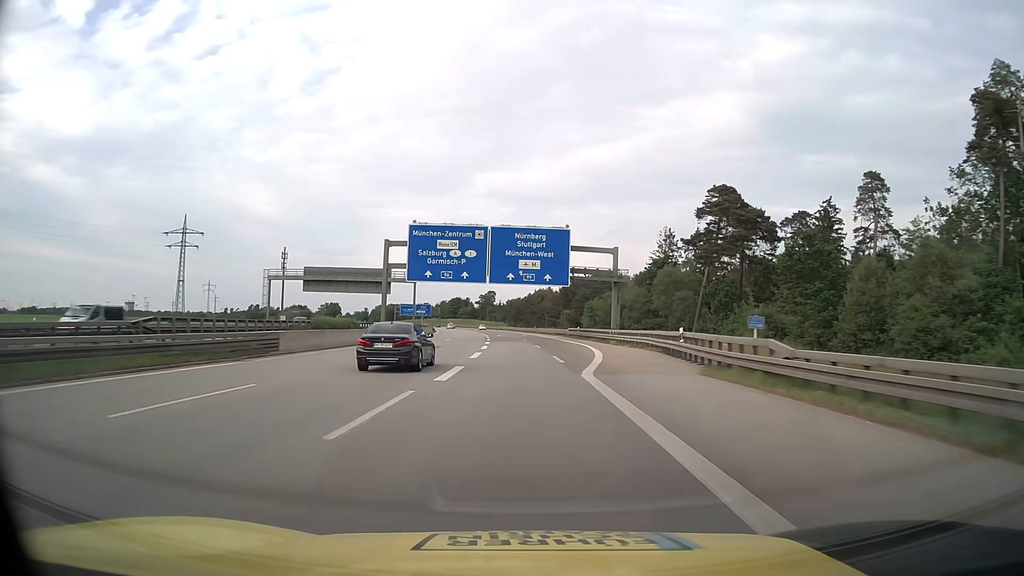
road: motorway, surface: asphalt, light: Day
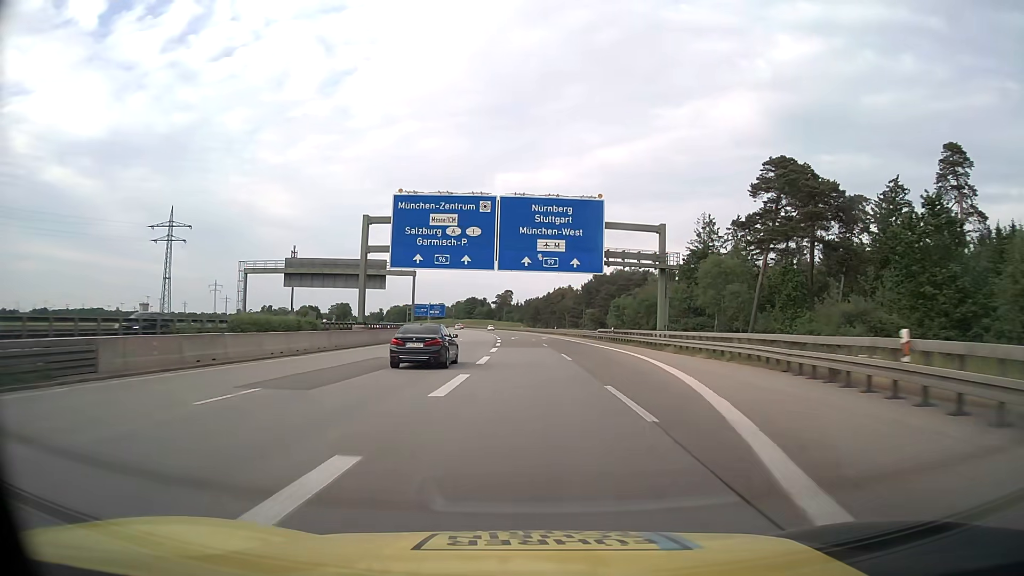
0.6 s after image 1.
(-0.2, +15.8) m; -2°
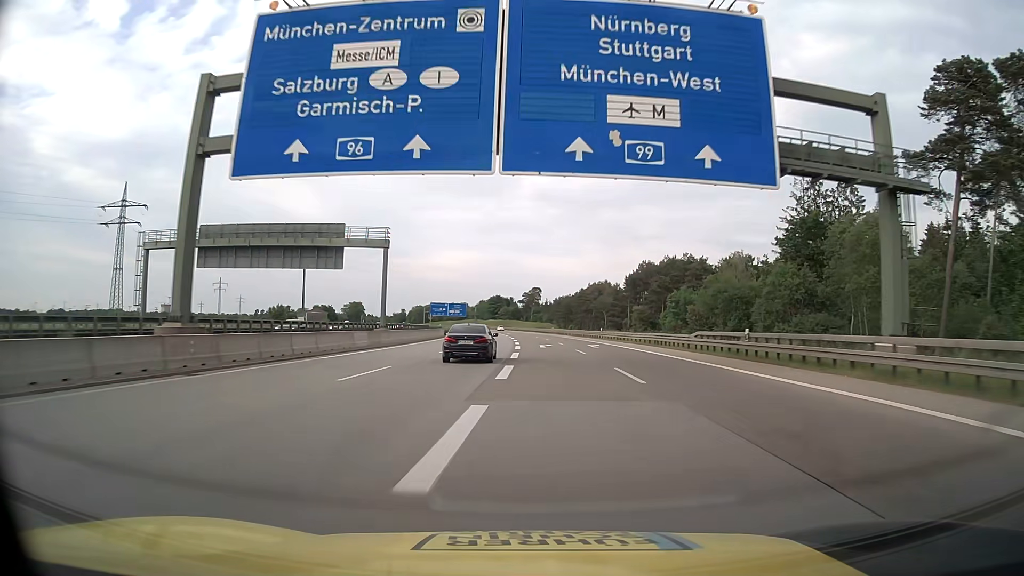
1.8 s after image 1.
(-0.7, +31.6) m; -2°
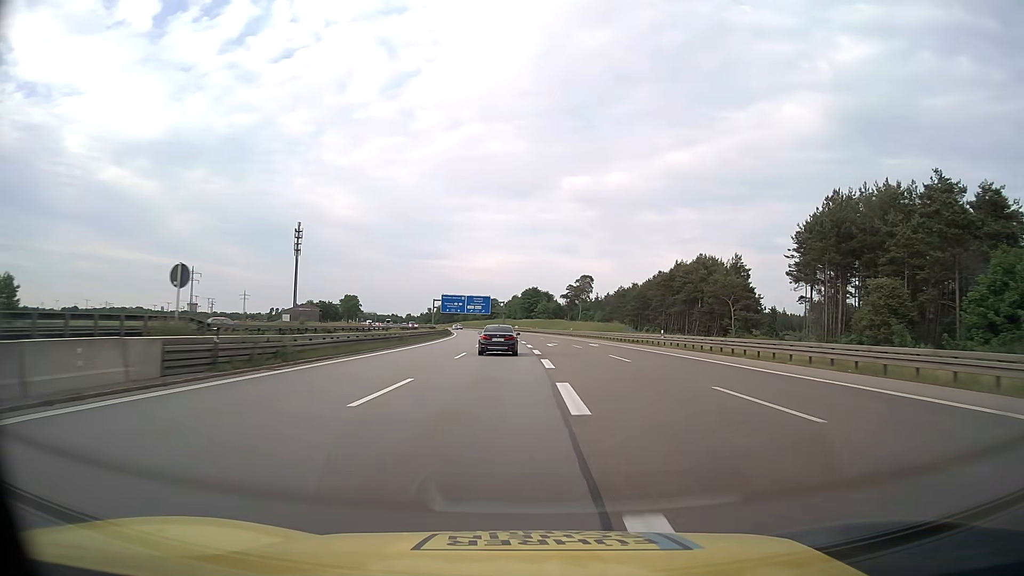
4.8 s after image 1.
(-2.5, +79.1) m; -3°
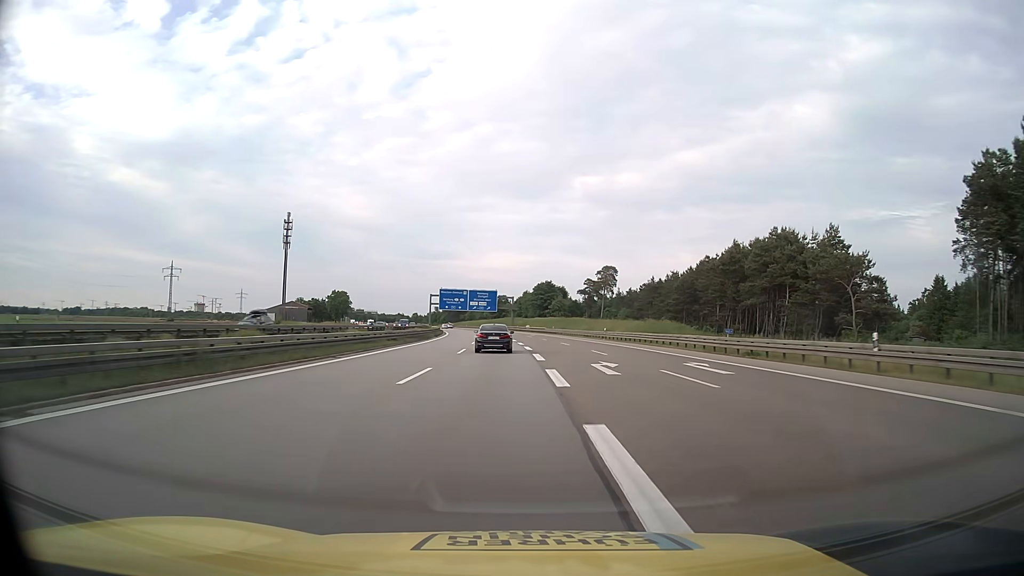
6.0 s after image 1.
(-0.2, +31.7) m; -1°
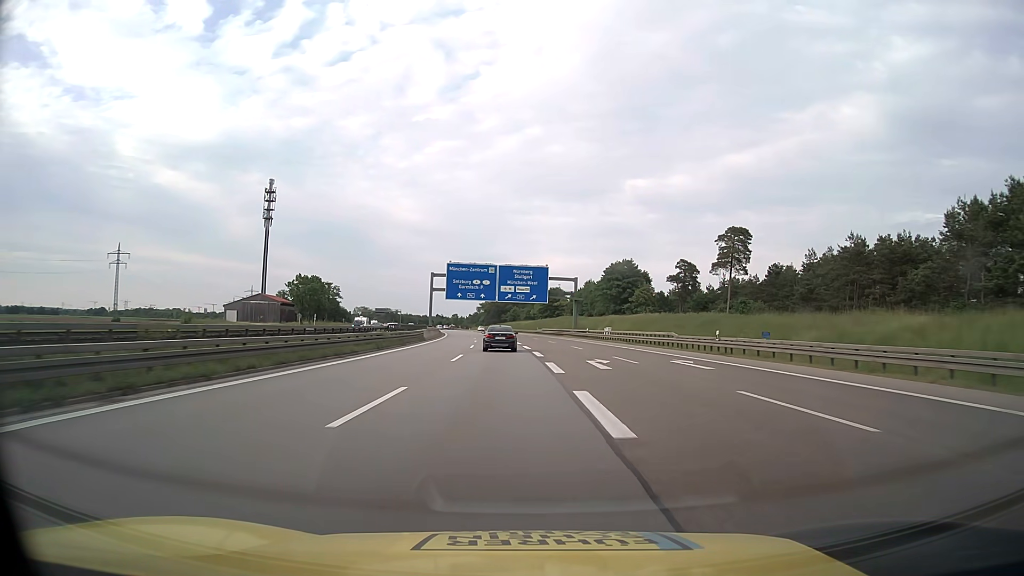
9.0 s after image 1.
(-3.6, +79.0) m; -4°
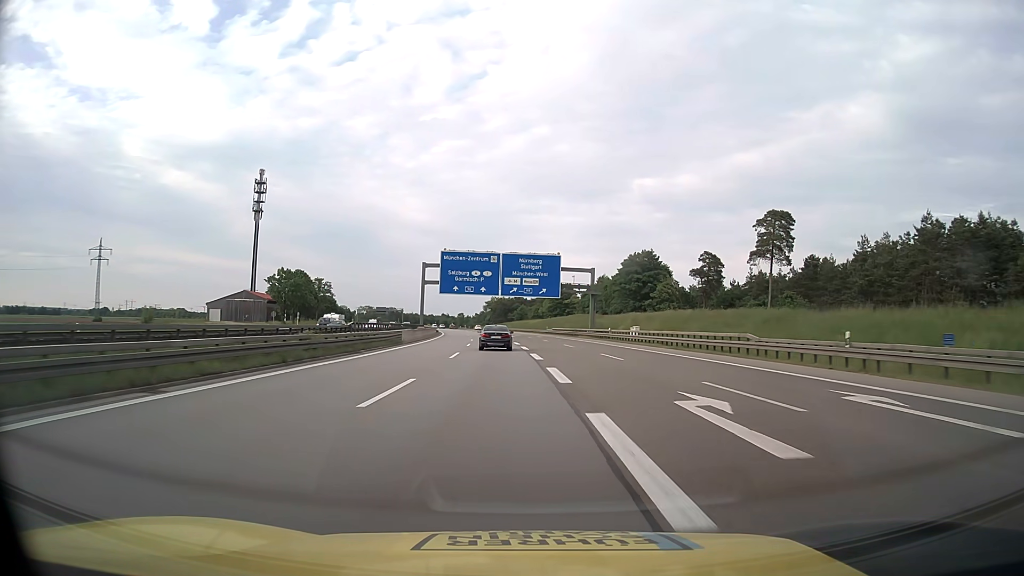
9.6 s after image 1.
(-0.1, +15.8) m; -1°
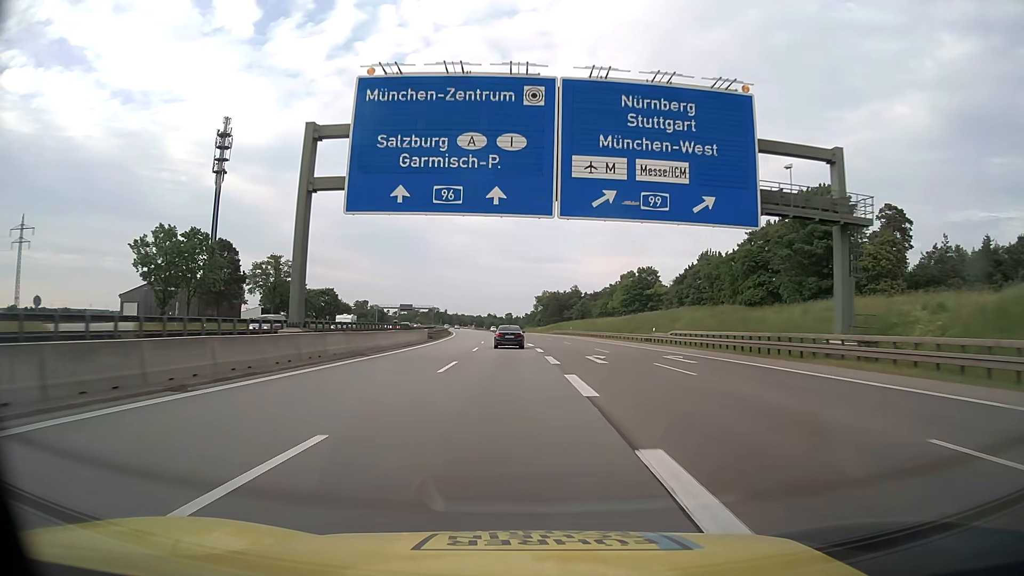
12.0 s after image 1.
(-2.6, +63.3) m; -4°
(0, +10) (0, +20) (-1, +30) (-1, +40) (-1, +50) (-2, +60) (-3, +70) (-3, +80) (-4, +90) (-5, +100) m
